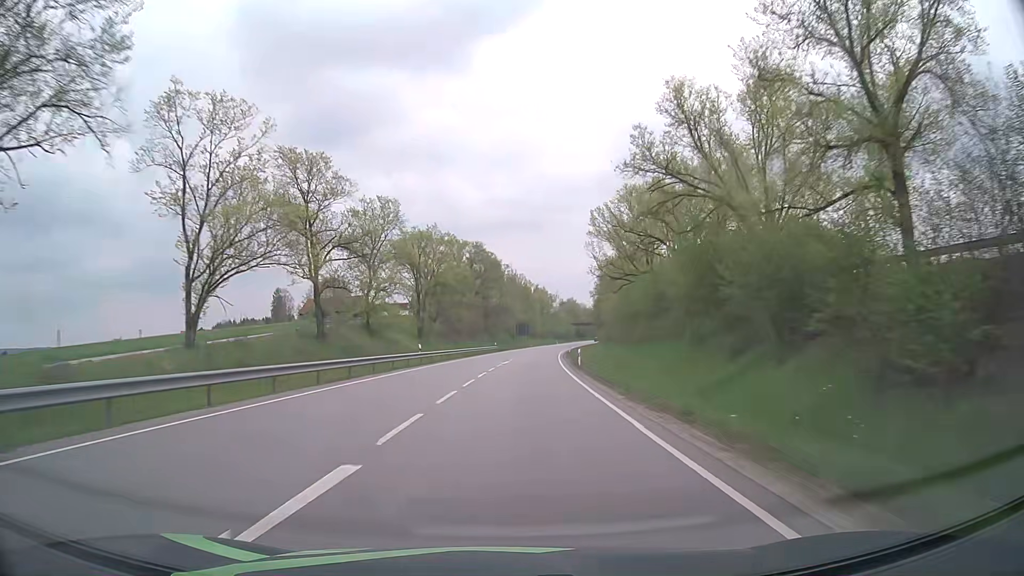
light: Day
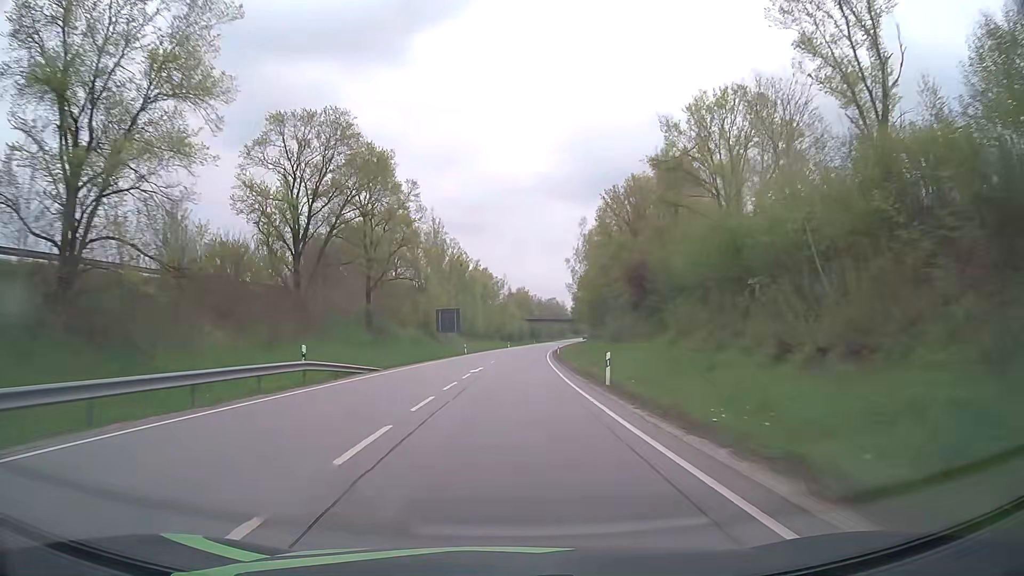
(+3.2, +68.2) m; +5°
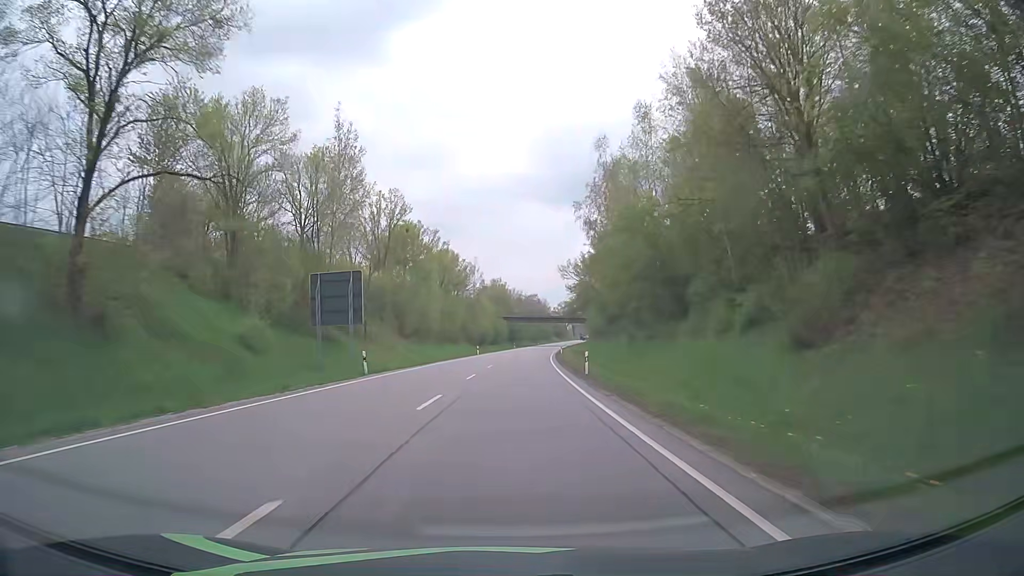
(+0.9, +42.1) m; +2°
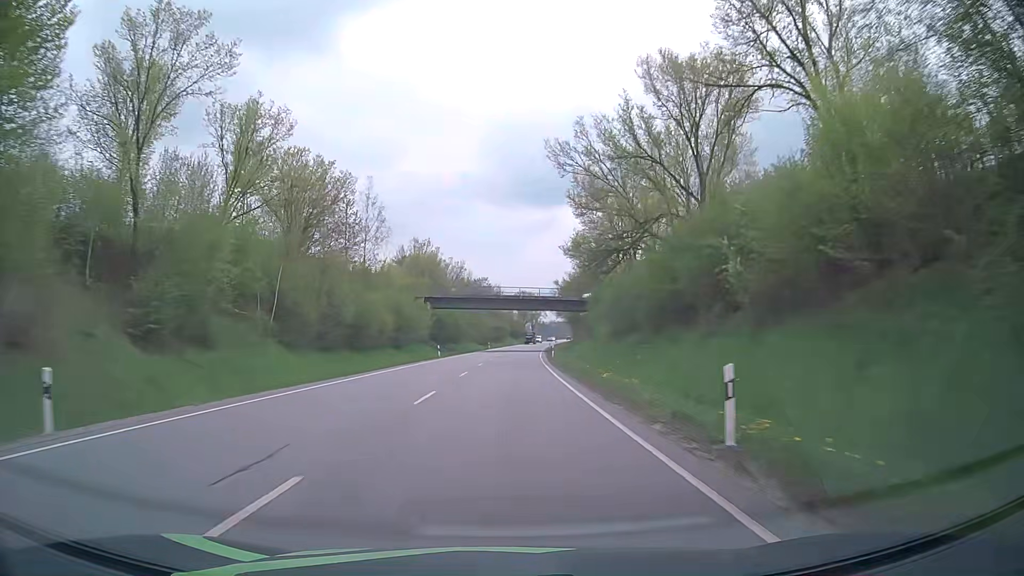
(+2.8, +71.2) m; +4°
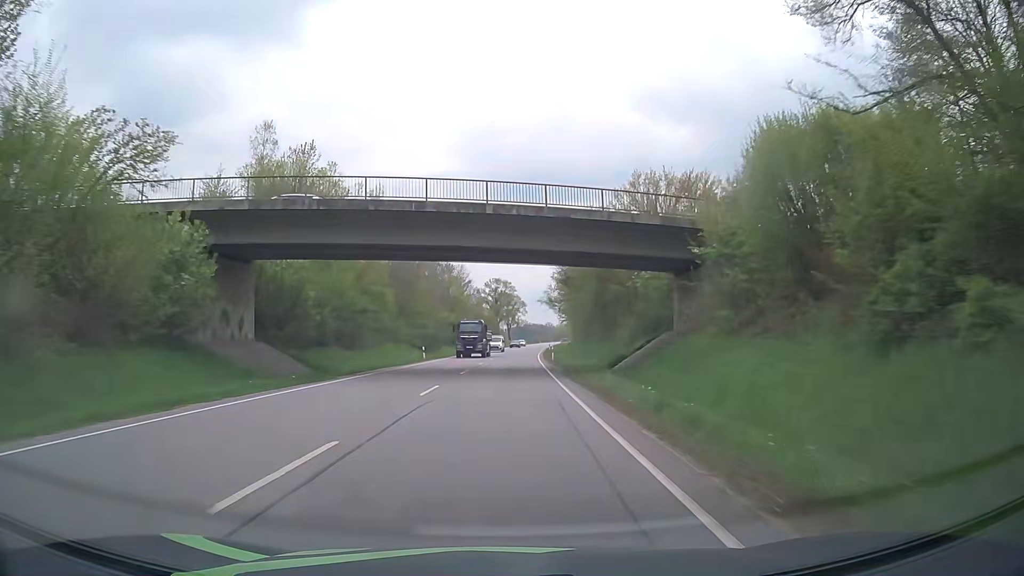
(+1.3, +57.6) m; +2°
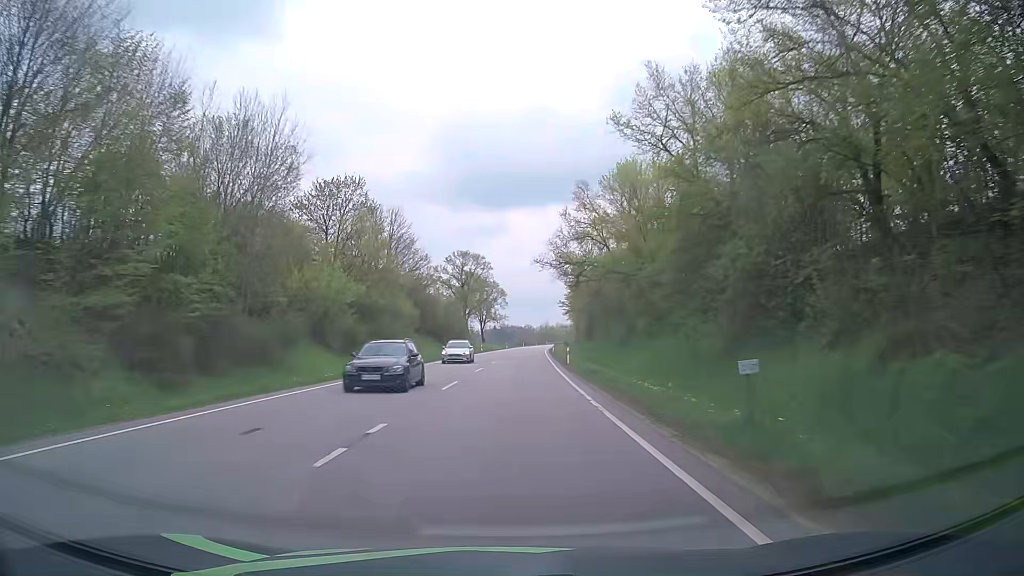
(+1.1, +57.9) m; +2°
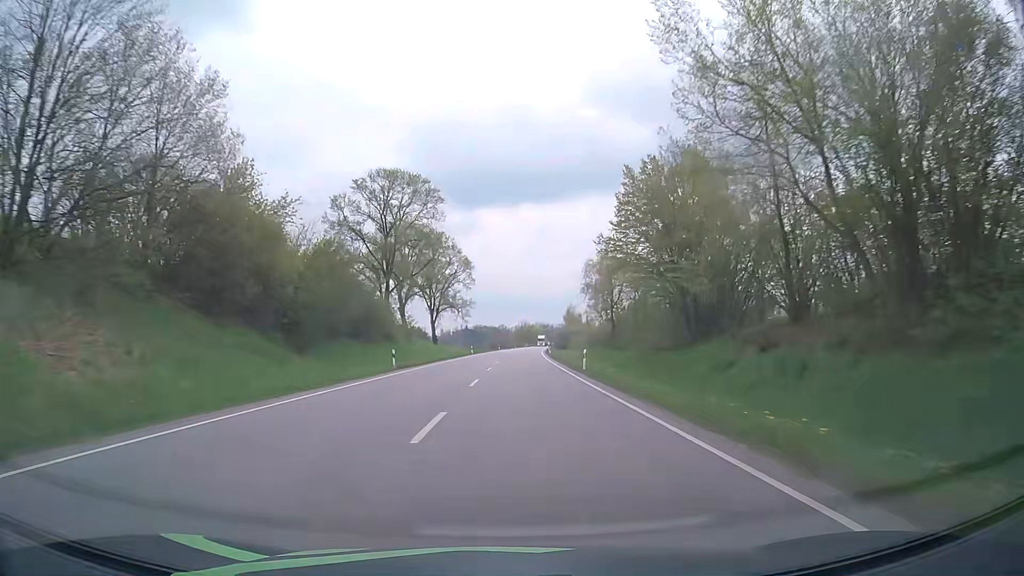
(+0.9, +58.1) m; +2°
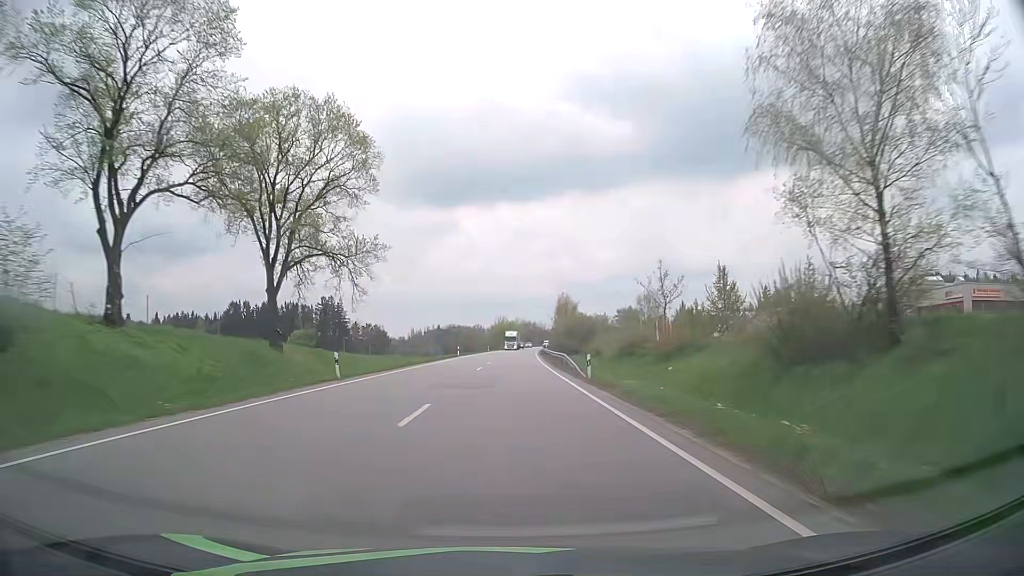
(+1.3, +58.3) m; +2°
(0, +10) (0, +20) (0, +30) (0, +40) (0, +50) (+1, +60) (+1, +70) (+1, +80) (+2, +90) (+2, +100) m
